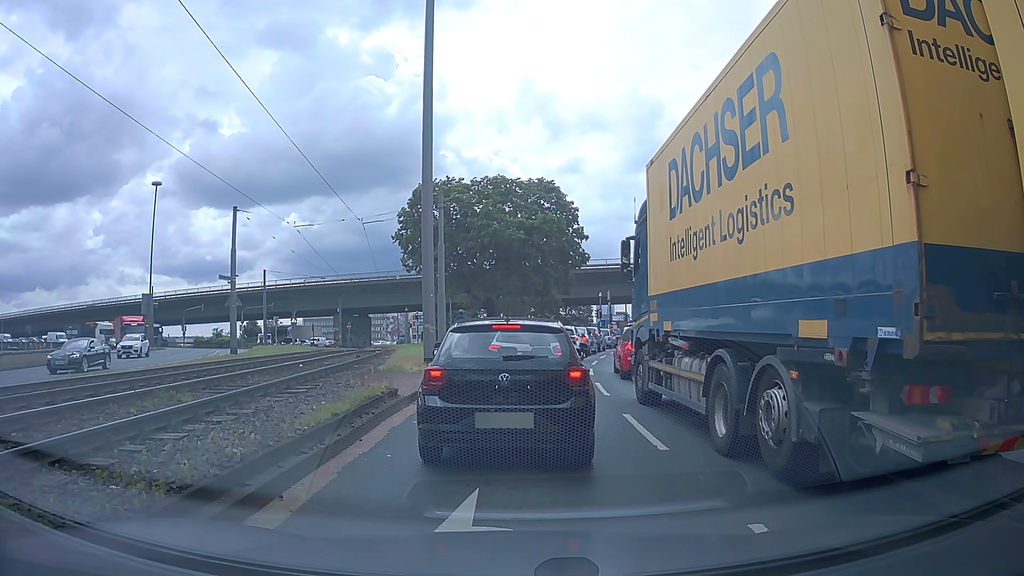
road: primary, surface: asphalt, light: Day
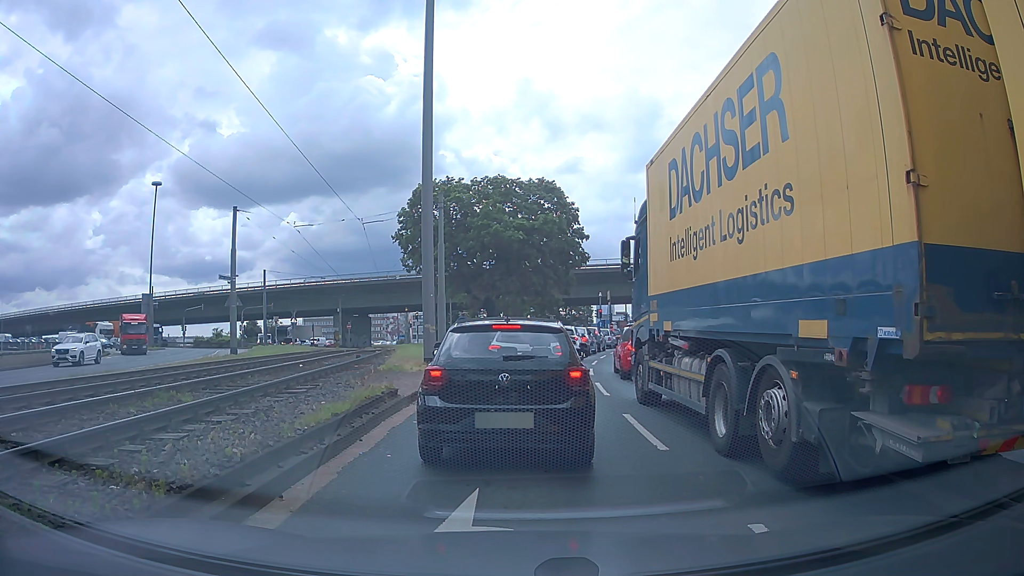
(0.0, 0.0) m; 0°
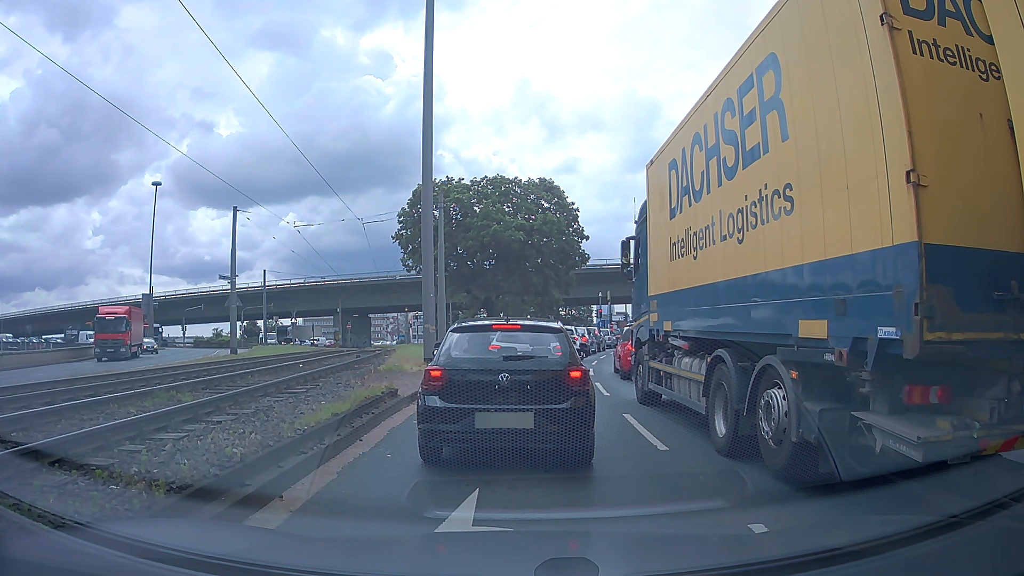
(0.0, 0.0) m; 0°
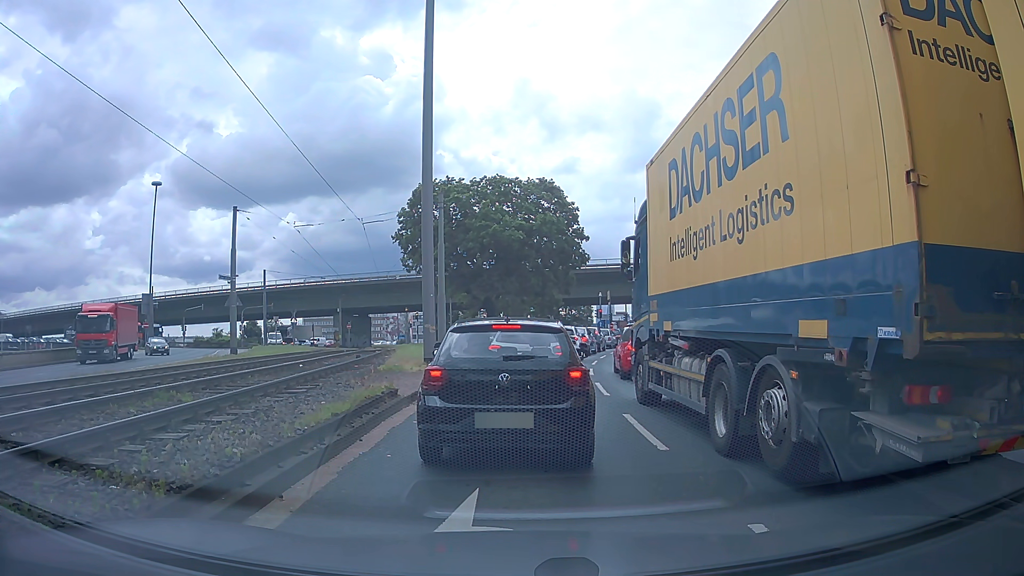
(0.0, 0.0) m; 0°
